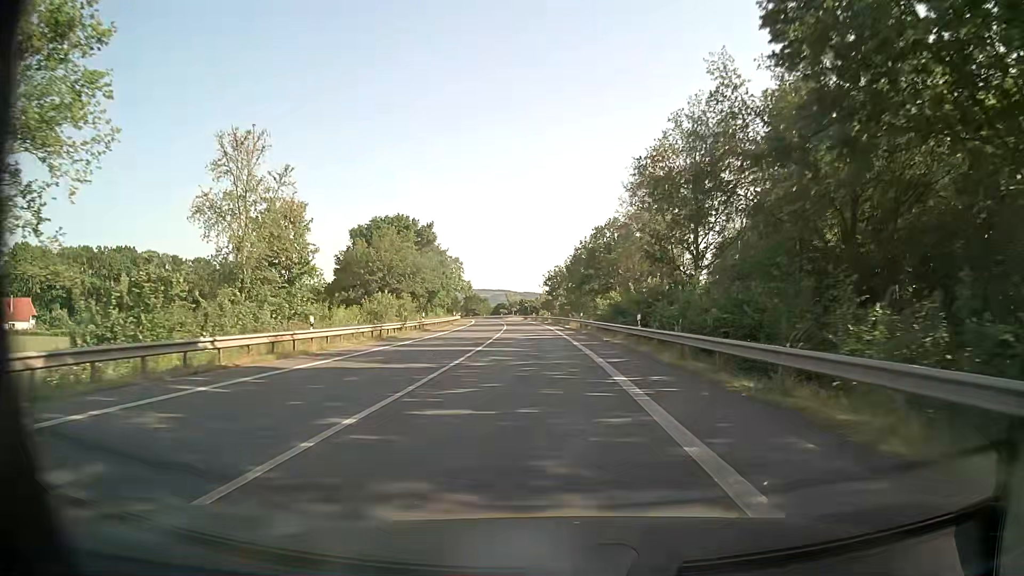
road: primary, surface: asphalt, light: Day
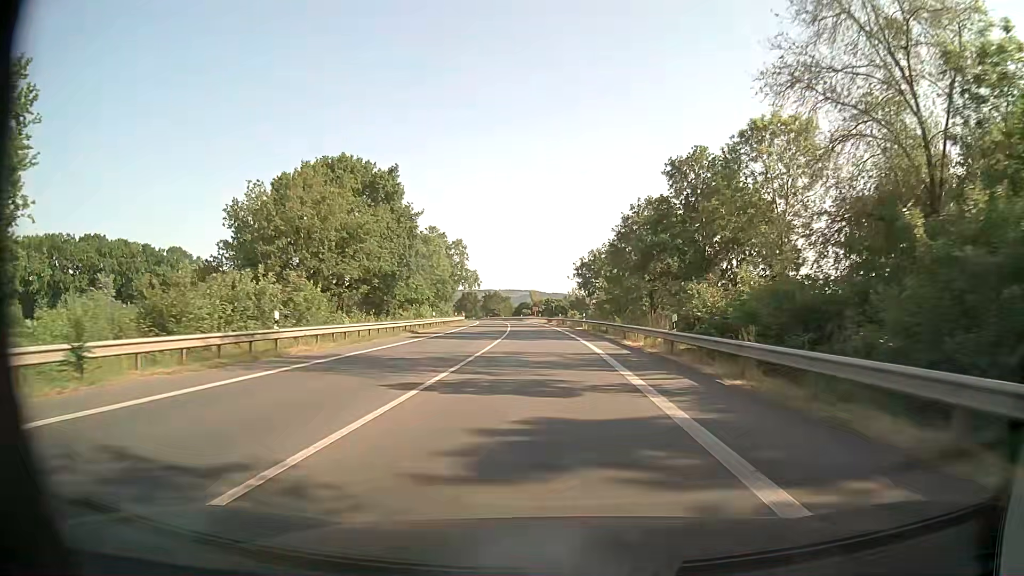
(-1.0, +33.1) m; -3°
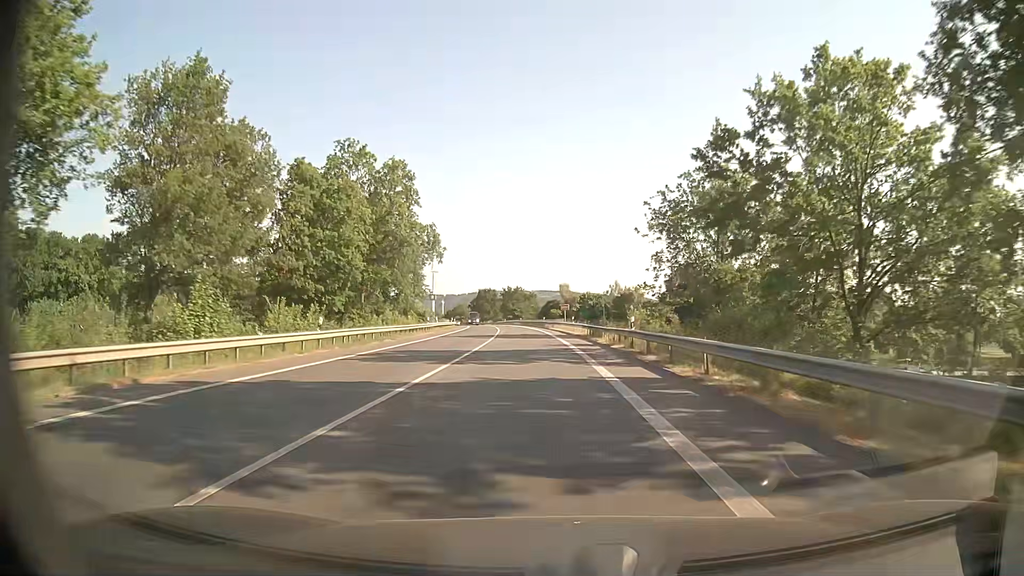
(-1.1, +54.6) m; -3°
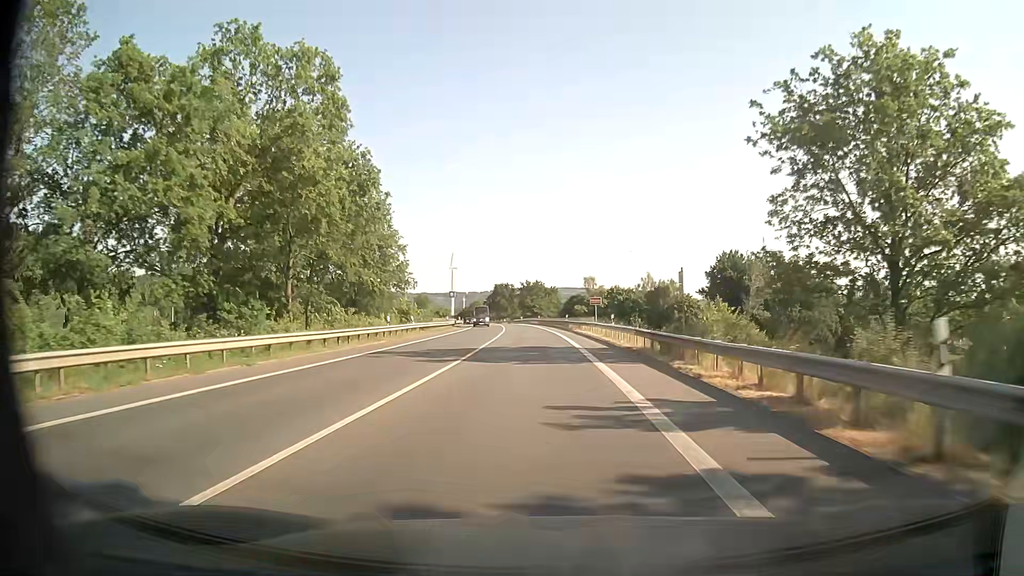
(-0.3, +21.5) m; -2°
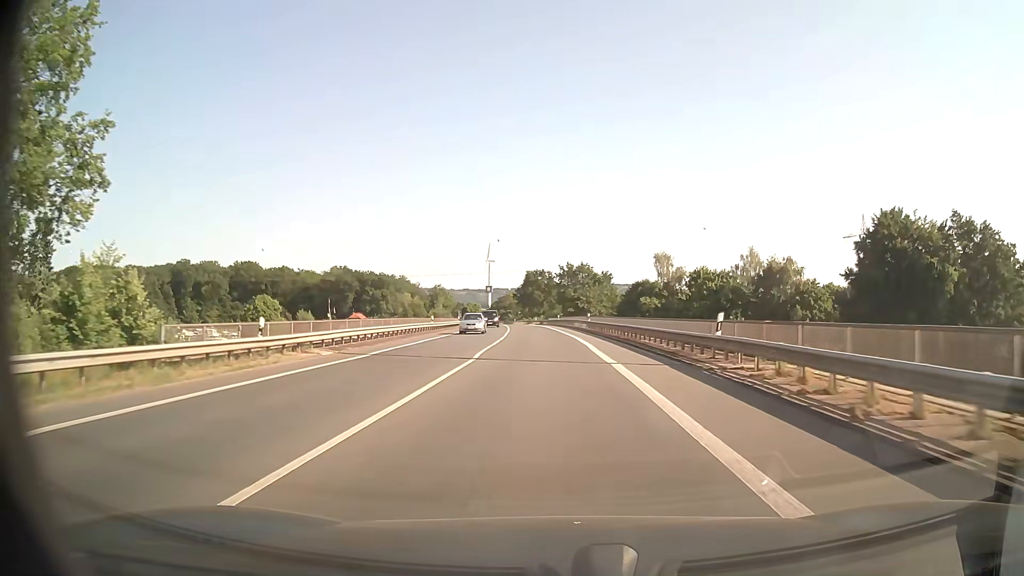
(-1.9, +53.2) m; -3°
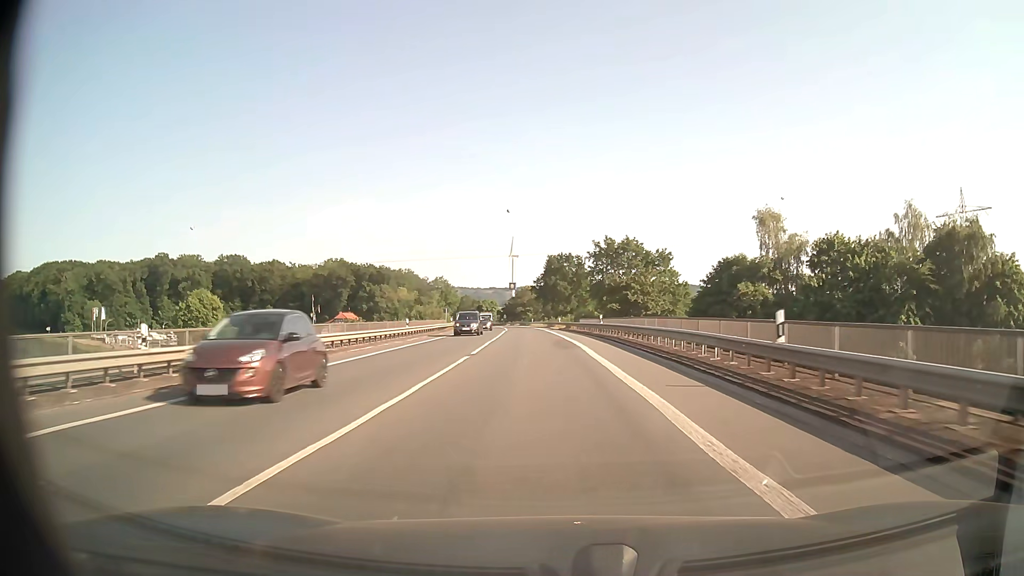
(-1.1, +42.5) m; -3°
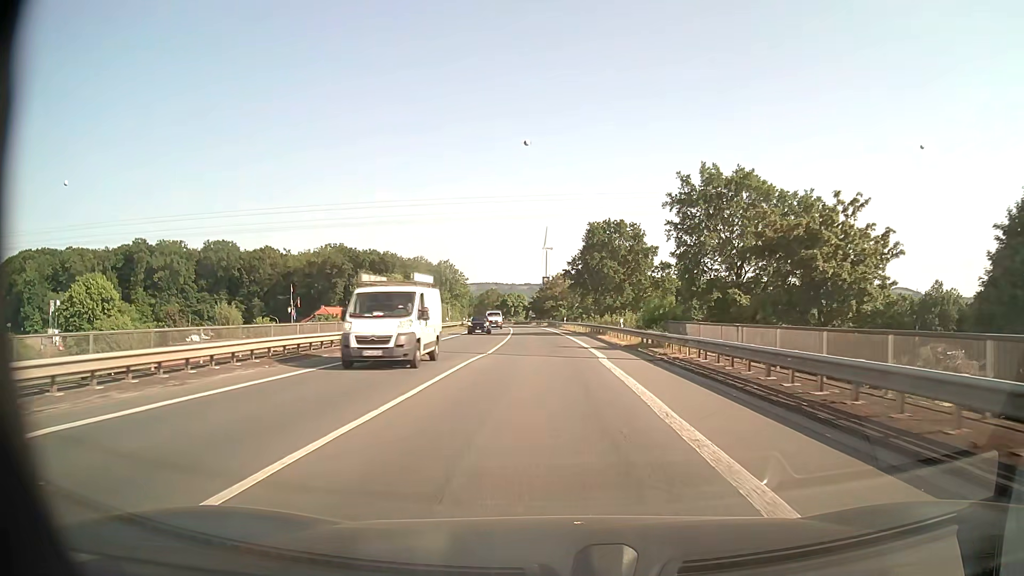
(-1.1, +42.5) m; -3°
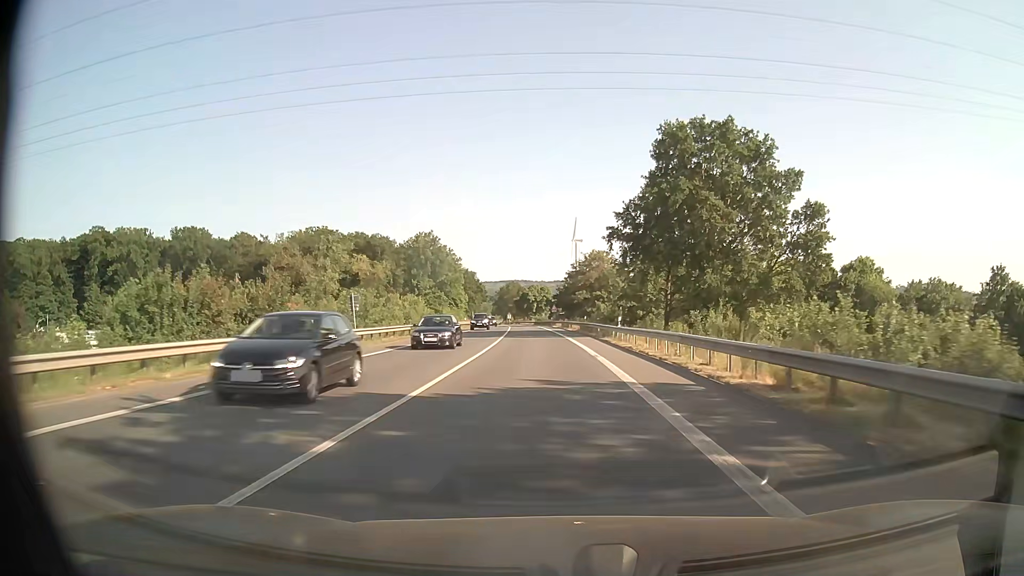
(-0.6, +43.7) m; -2°
(0, +10) (0, +20) (0, +30) (-1, +40) (-1, +50) (-2, +60) (-3, +70) (-3, +80) (-4, +90) (-5, +100) m
